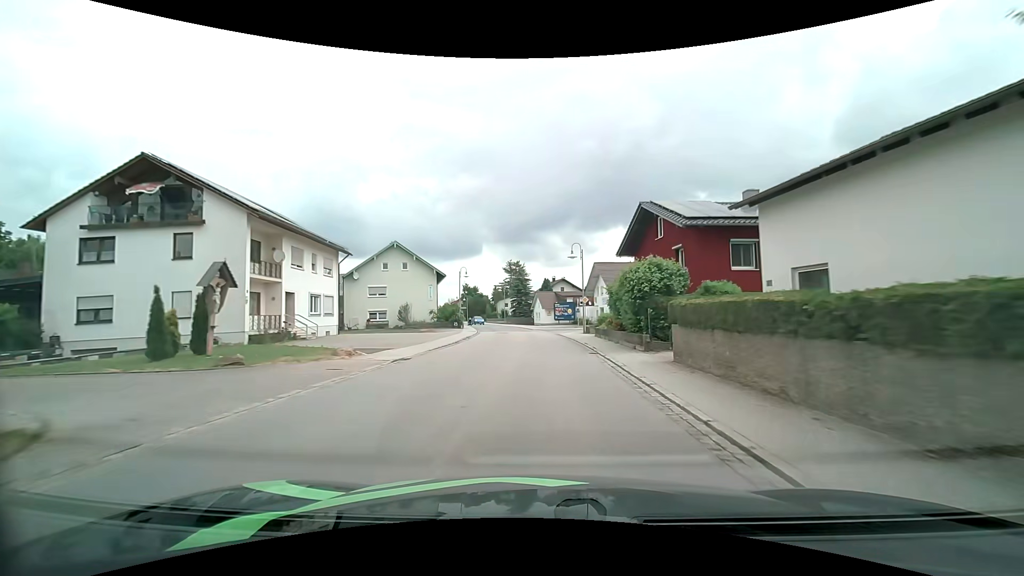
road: secondary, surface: asphalt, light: Day
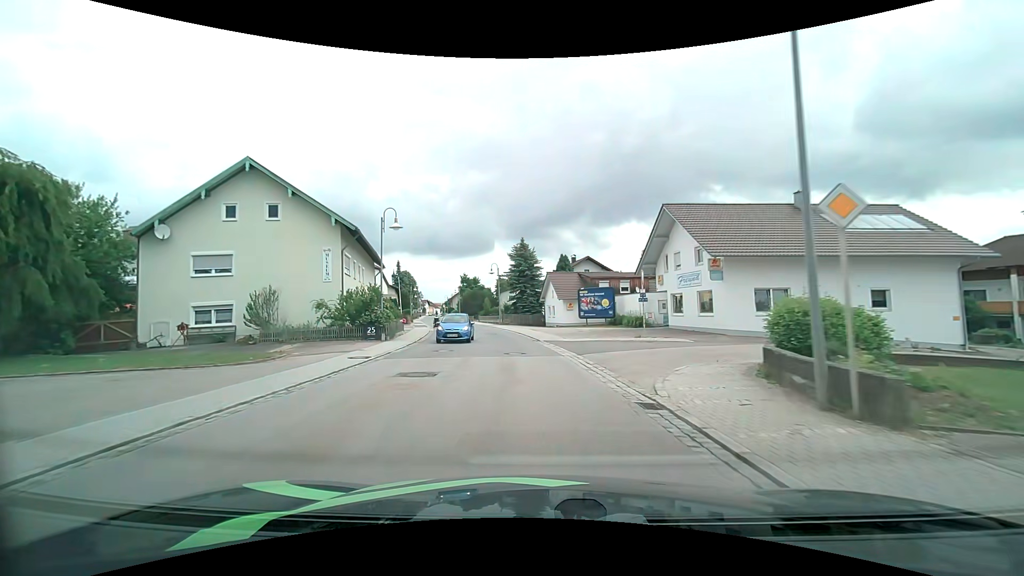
(0.0, +31.5) m; -2°
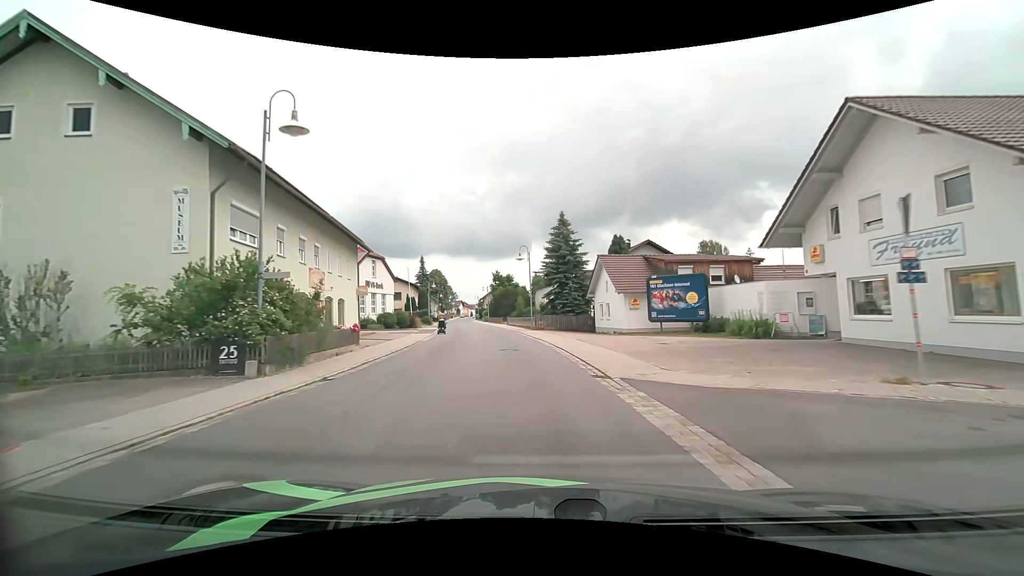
(-0.4, +15.2) m; -4°
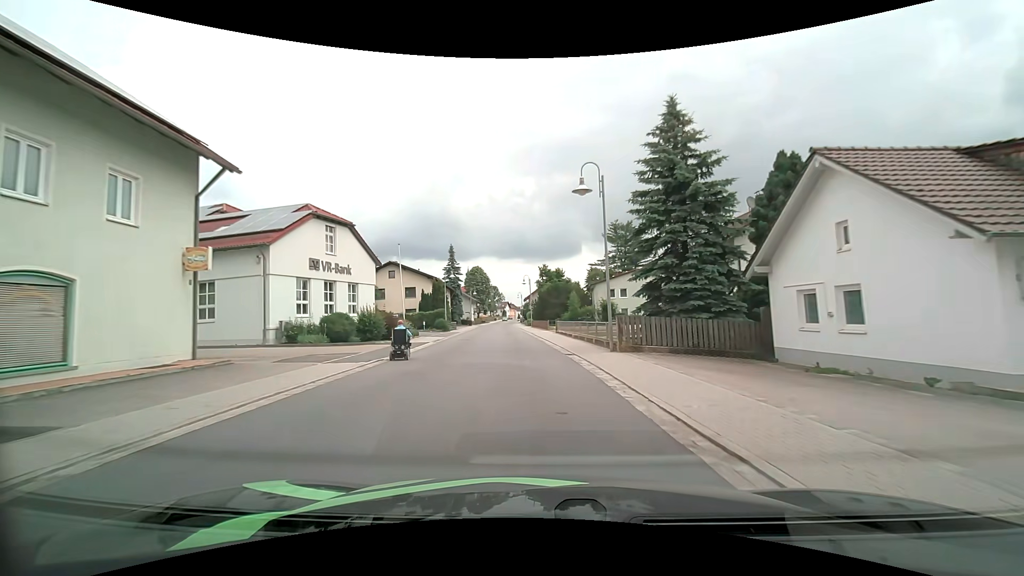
(-1.2, +22.8) m; -6°
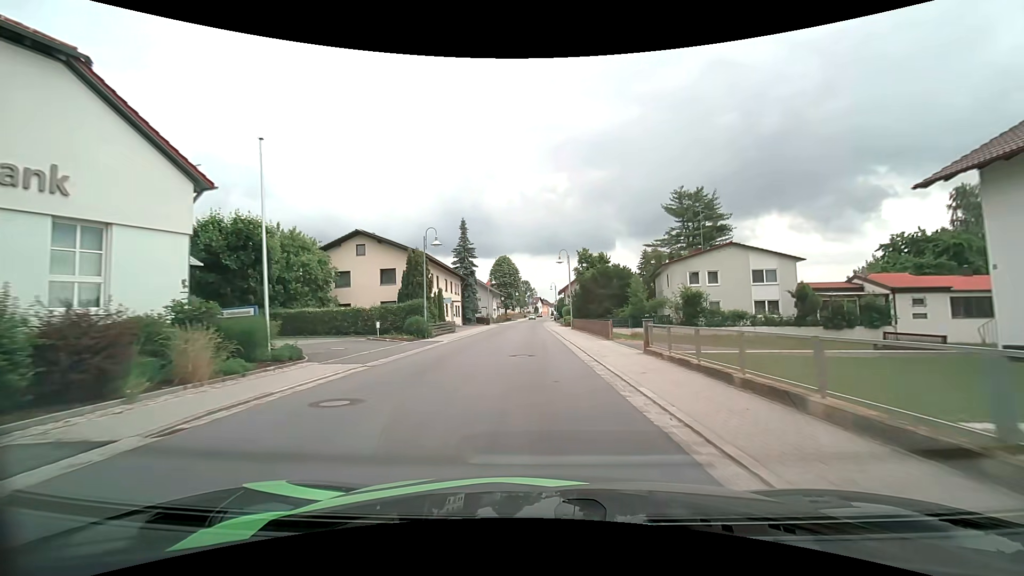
(-0.8, +23.0) m; -4°
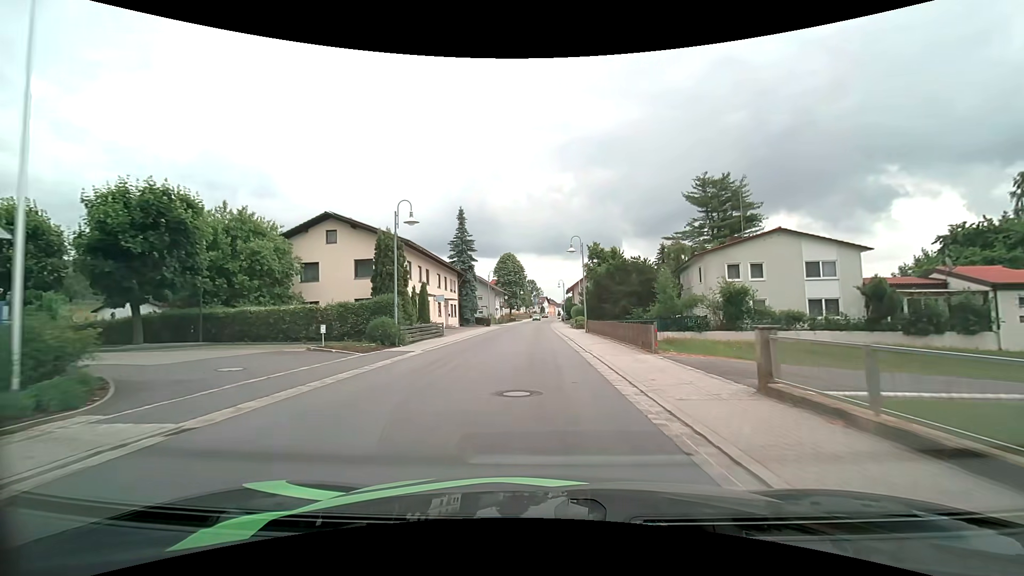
(-0.1, +7.7) m; -1°
(0, +10) (0, +20) (0, +30) (0, +40) (0, +50) (0, +60) (0, +70) (0, +80) (+1, +90) (+1, +100) m
